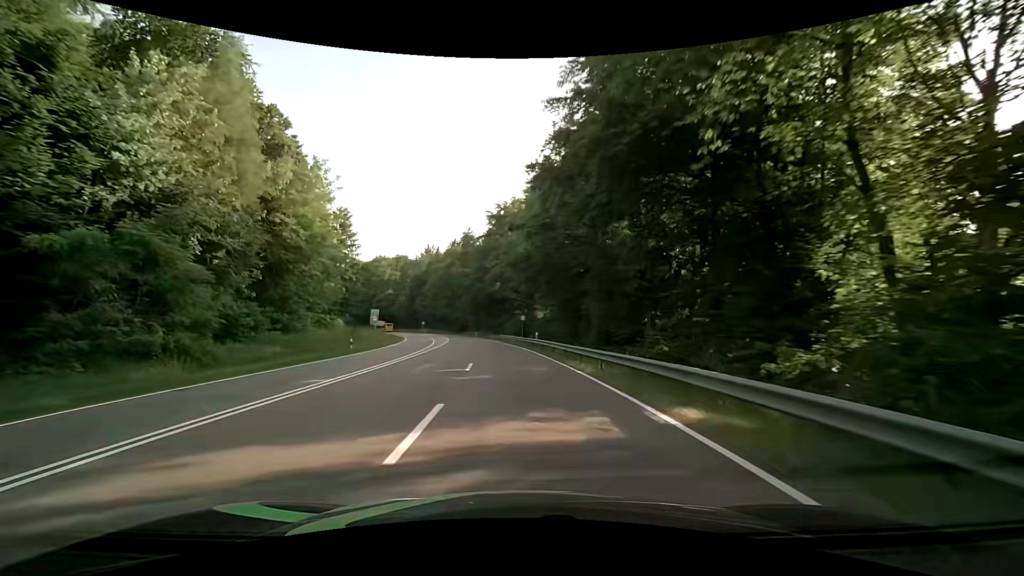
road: secondary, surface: asphalt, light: Day
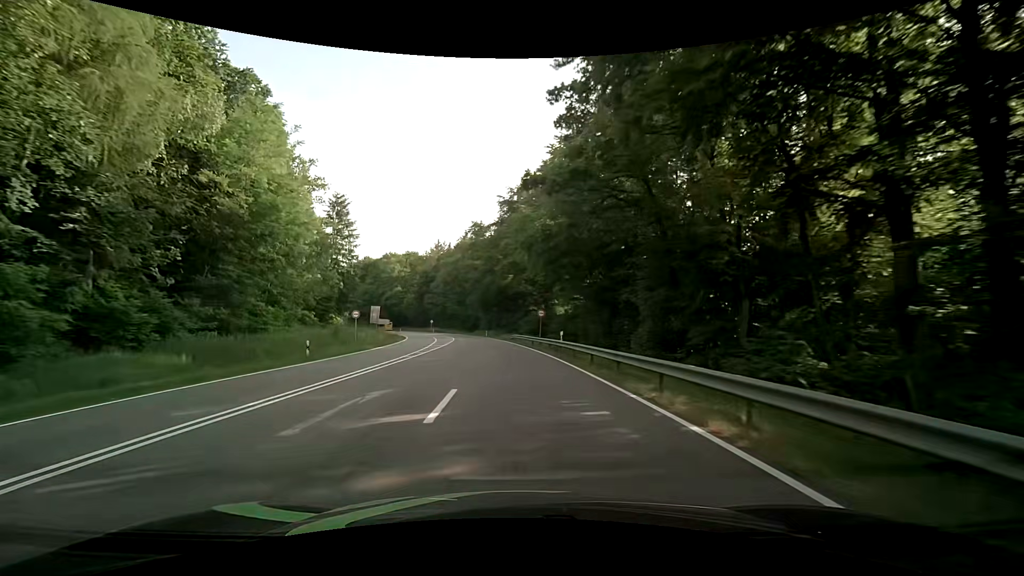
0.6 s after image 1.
(-0.1, +10.0) m; -2°
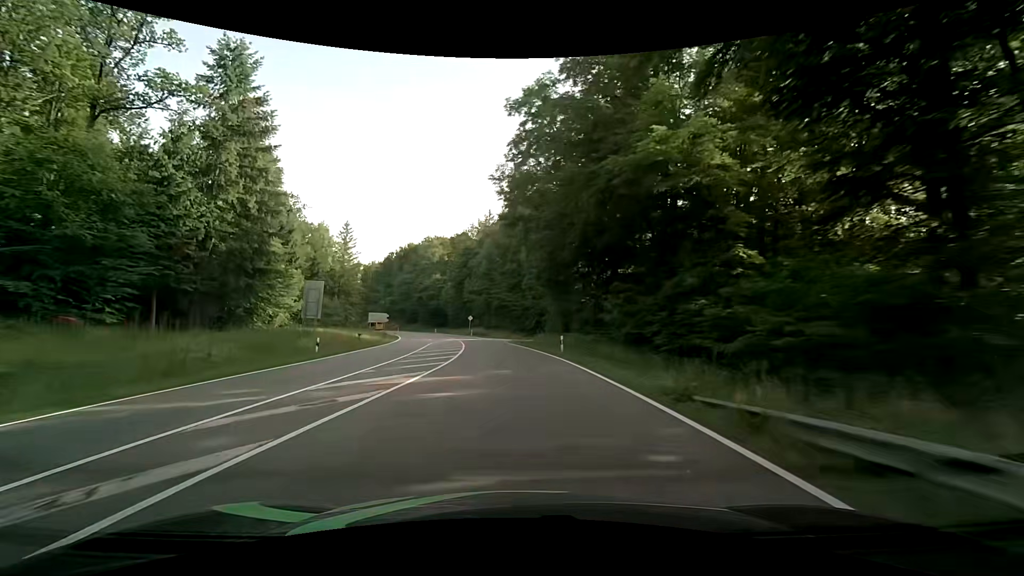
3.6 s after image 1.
(-2.9, +51.5) m; -7°
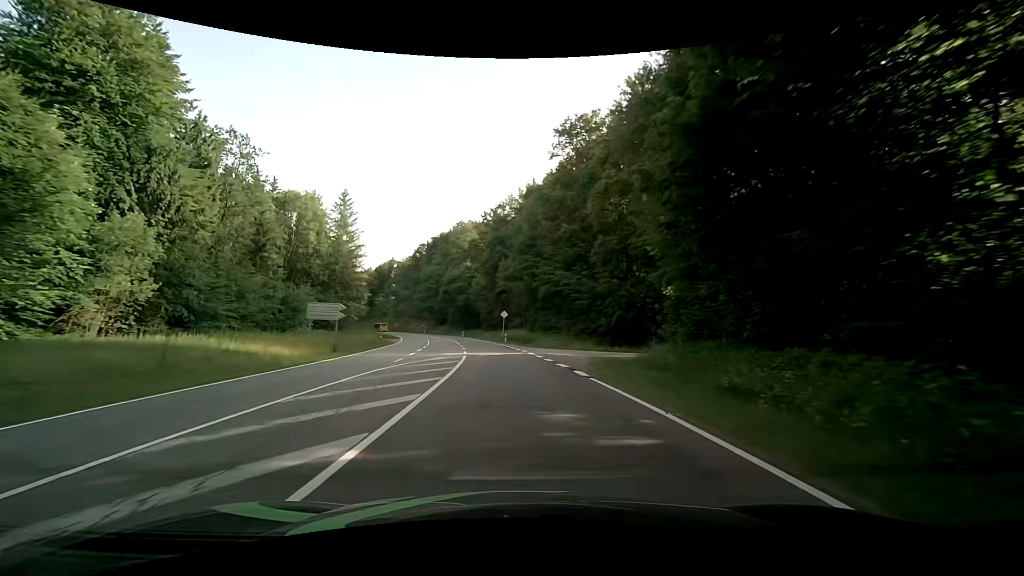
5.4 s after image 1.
(-1.3, +31.8) m; -5°
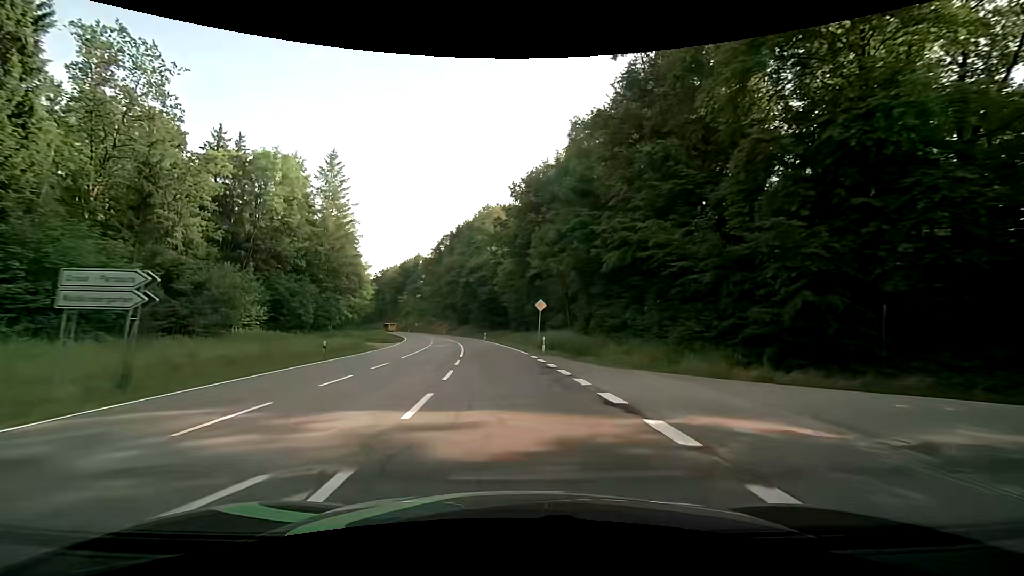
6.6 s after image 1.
(-0.7, +21.6) m; -4°
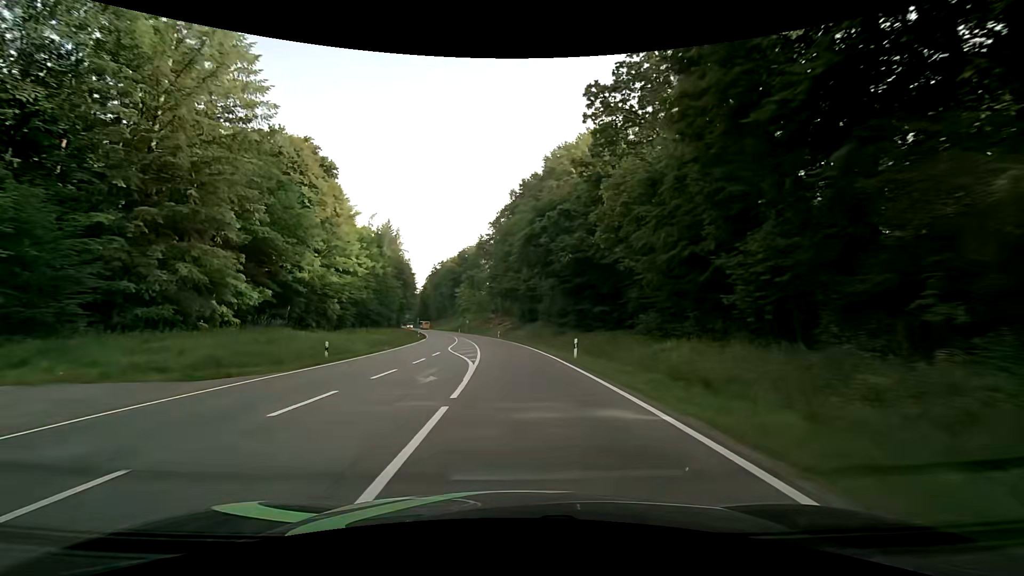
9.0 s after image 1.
(-3.5, +44.5) m; -8°
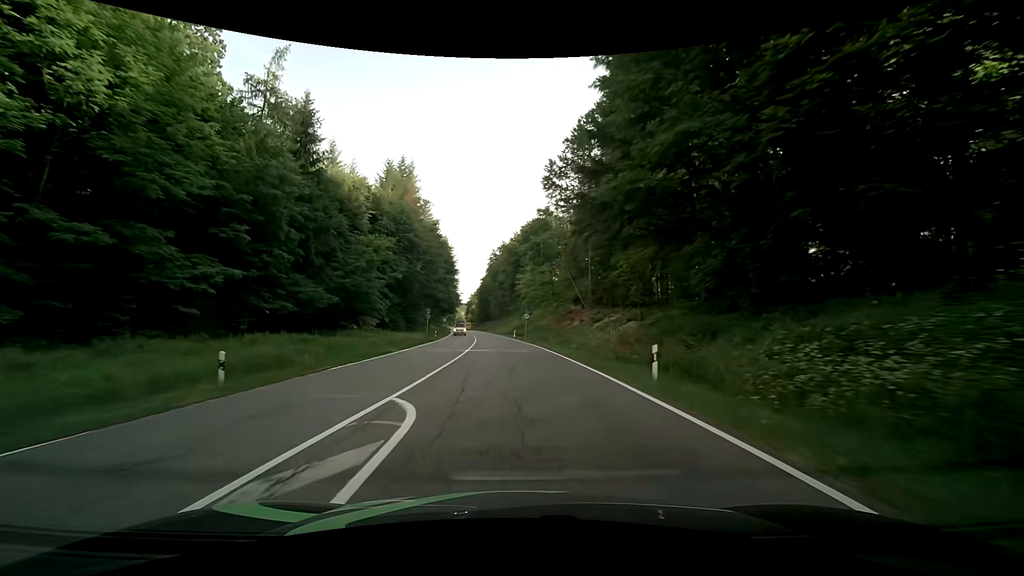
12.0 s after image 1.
(-4.3, +58.2) m; -8°
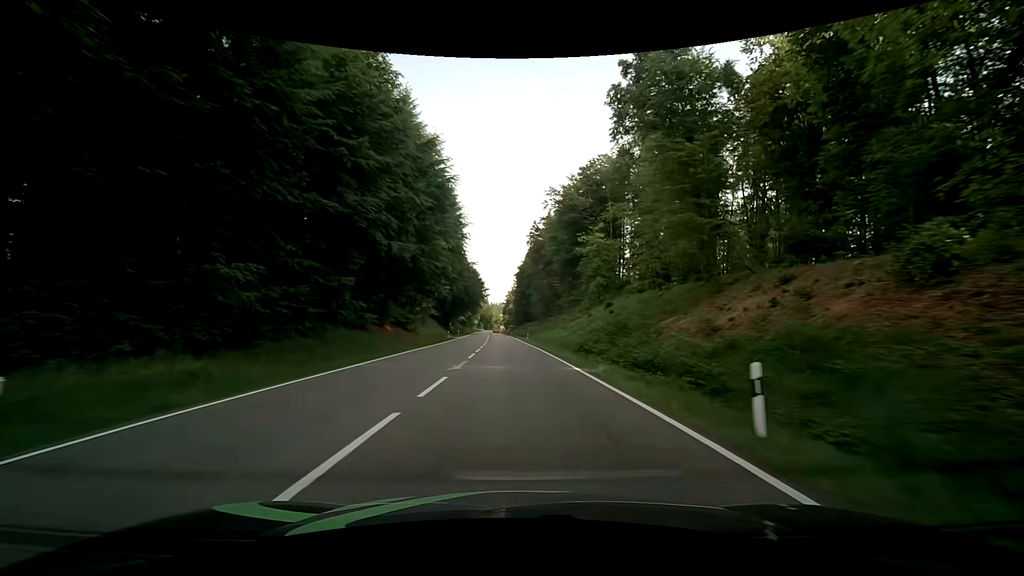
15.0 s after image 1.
(-3.1, +61.0) m; -5°
(0, +10) (0, +20) (-1, +30) (-1, +40) (-1, +50) (-2, +60) (-2, +70) (-3, +80) (-3, +90) (-4, +100) m
